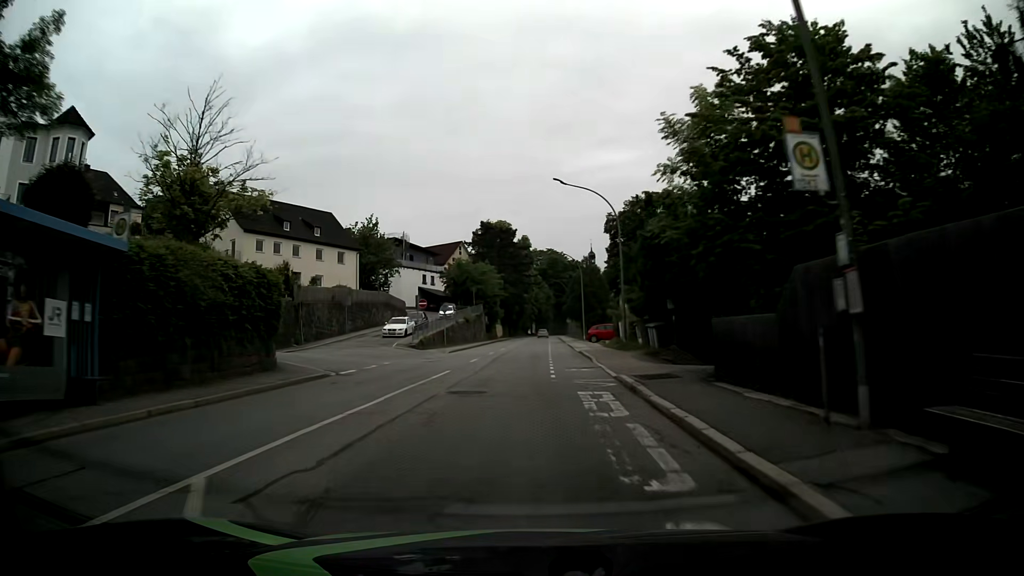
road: tertiary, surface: asphalt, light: Day
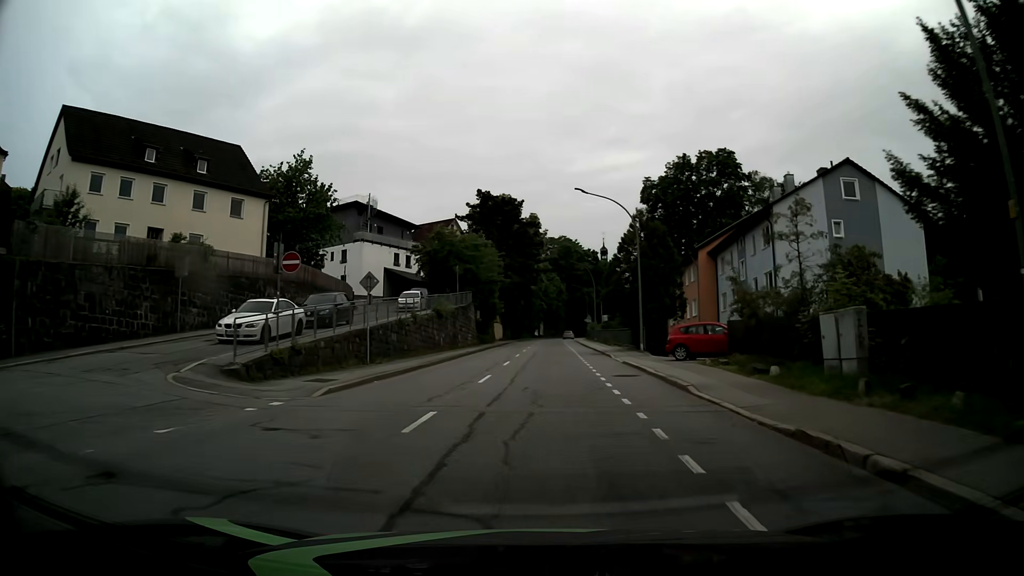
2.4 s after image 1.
(-0.8, +28.4) m; -1°
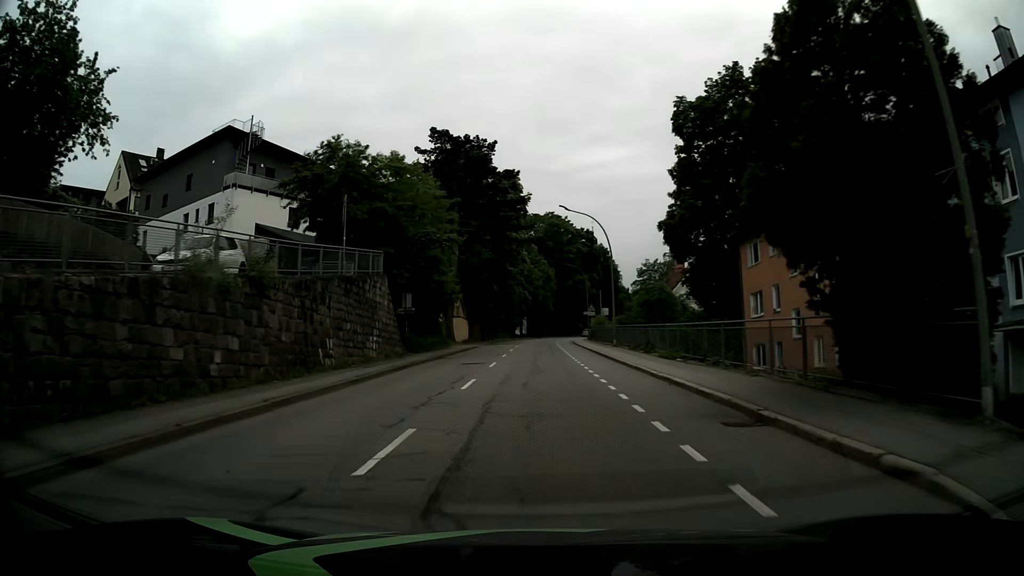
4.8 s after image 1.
(+0.7, +29.8) m; +2°
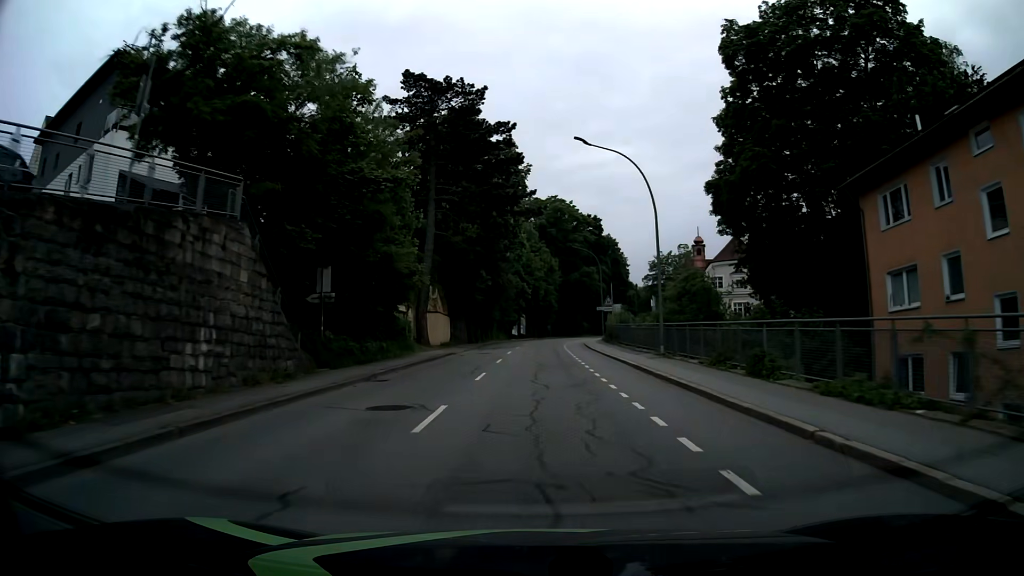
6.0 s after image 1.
(-0.1, +15.5) m; 0°
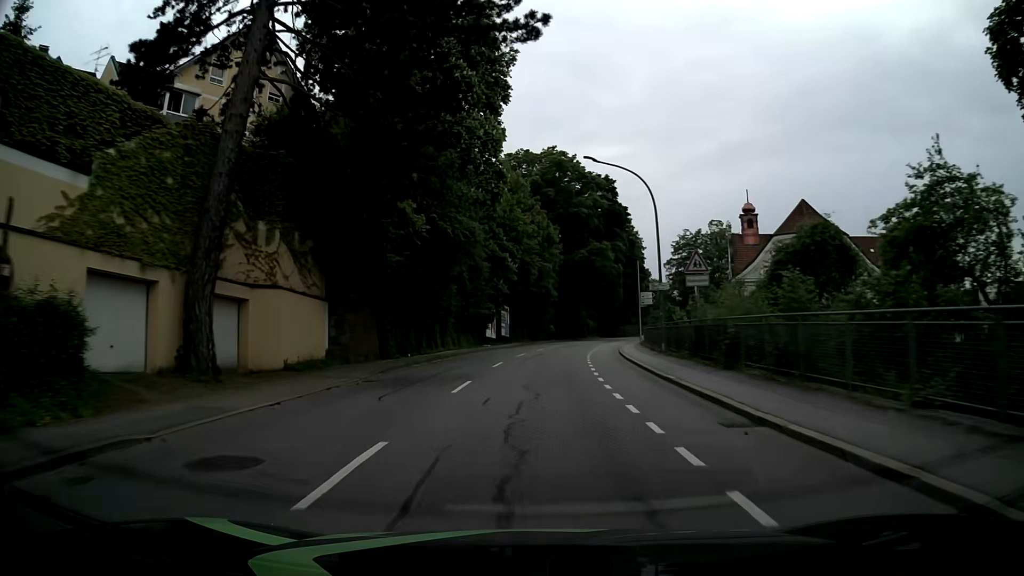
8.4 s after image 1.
(+0.1, +31.1) m; +1°
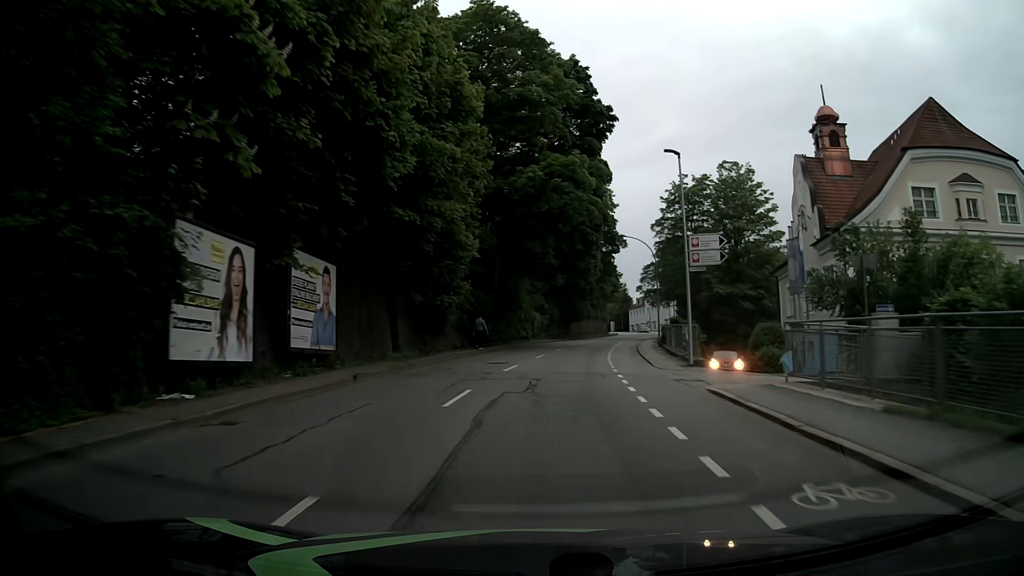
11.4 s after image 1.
(+1.2, +38.7) m; +5°
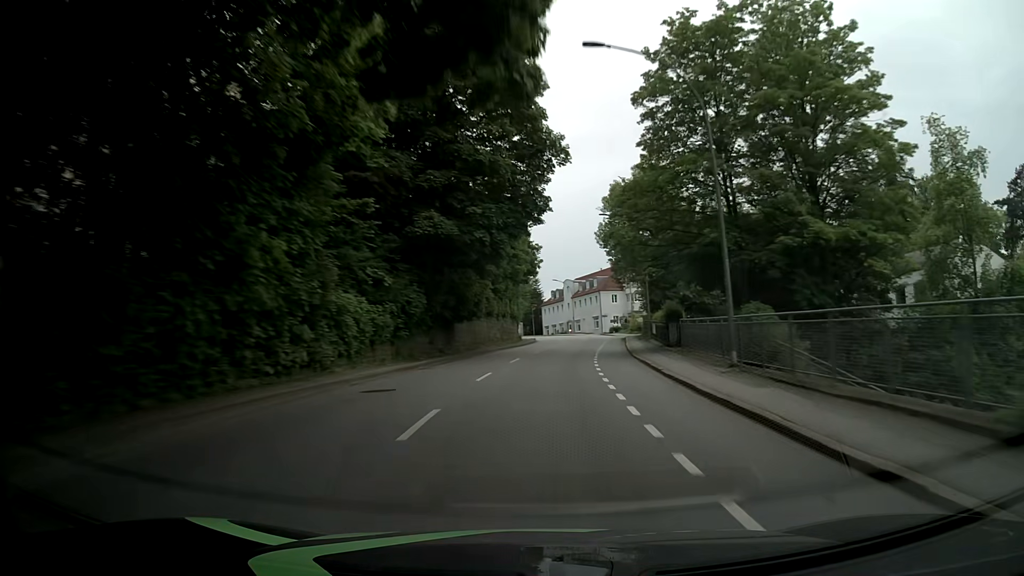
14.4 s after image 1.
(+2.9, +38.9) m; +9°
